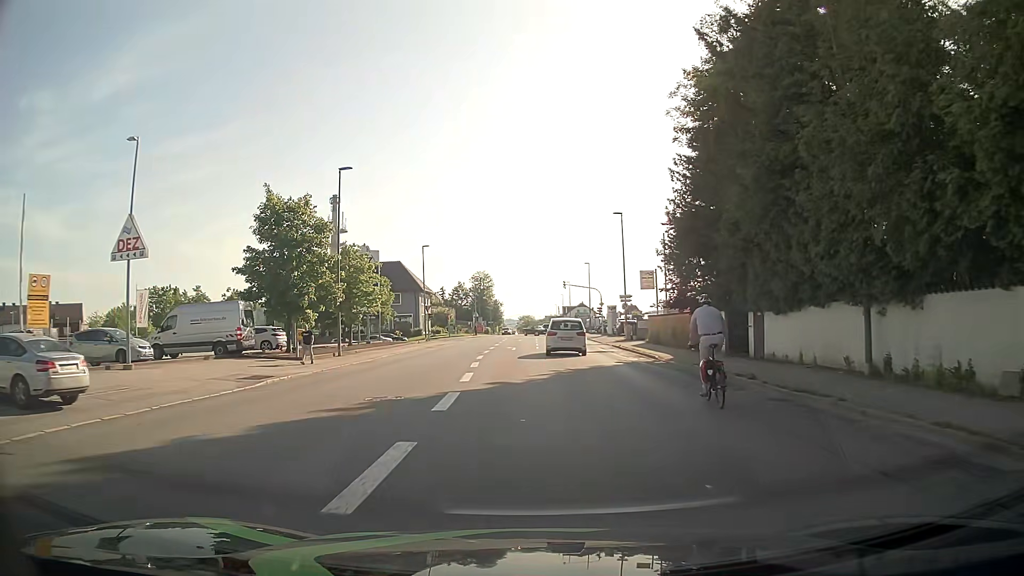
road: tertiary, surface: asphalt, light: Day
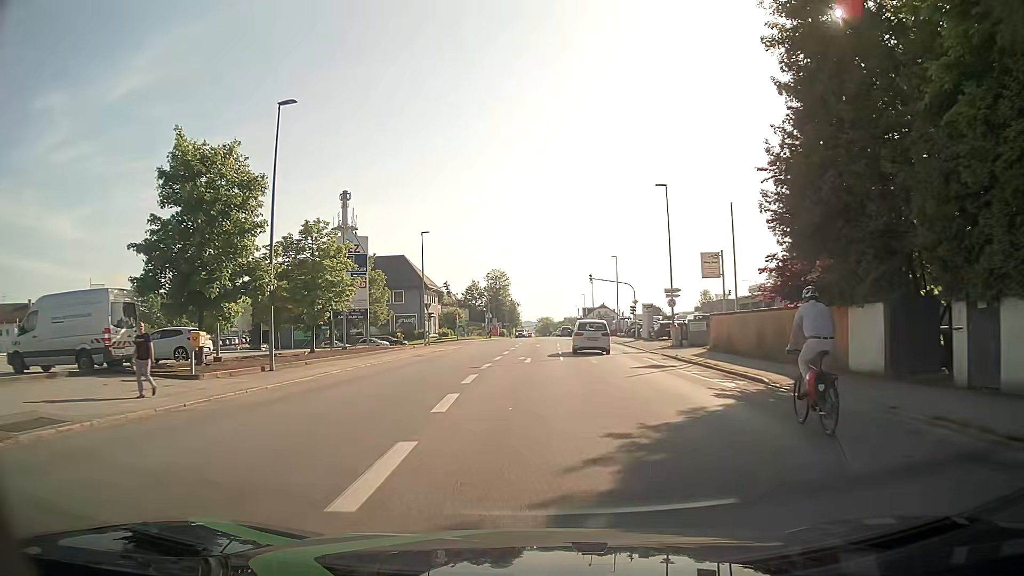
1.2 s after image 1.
(-0.1, +12.1) m; -2°
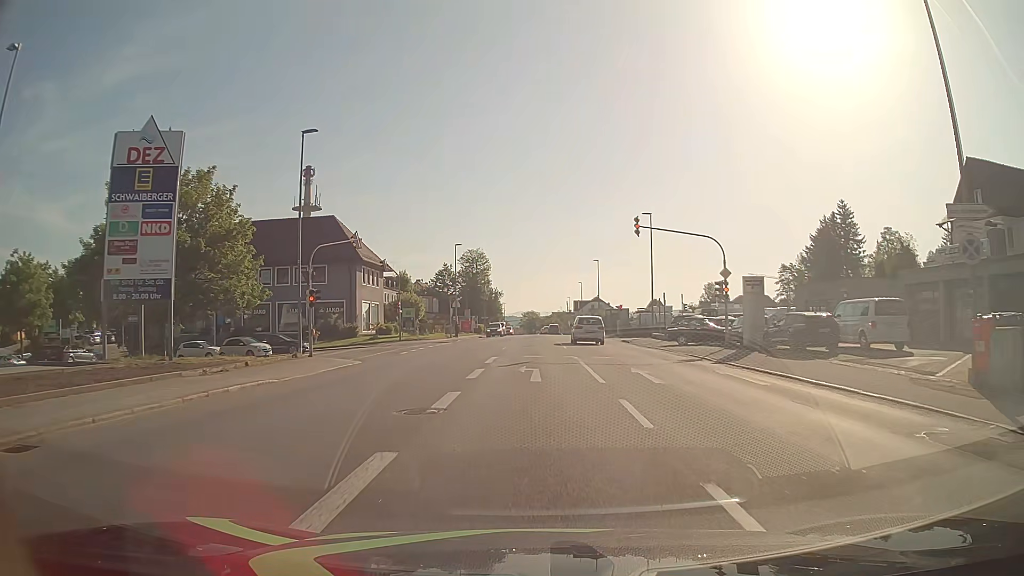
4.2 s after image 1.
(-0.2, +31.1) m; +1°
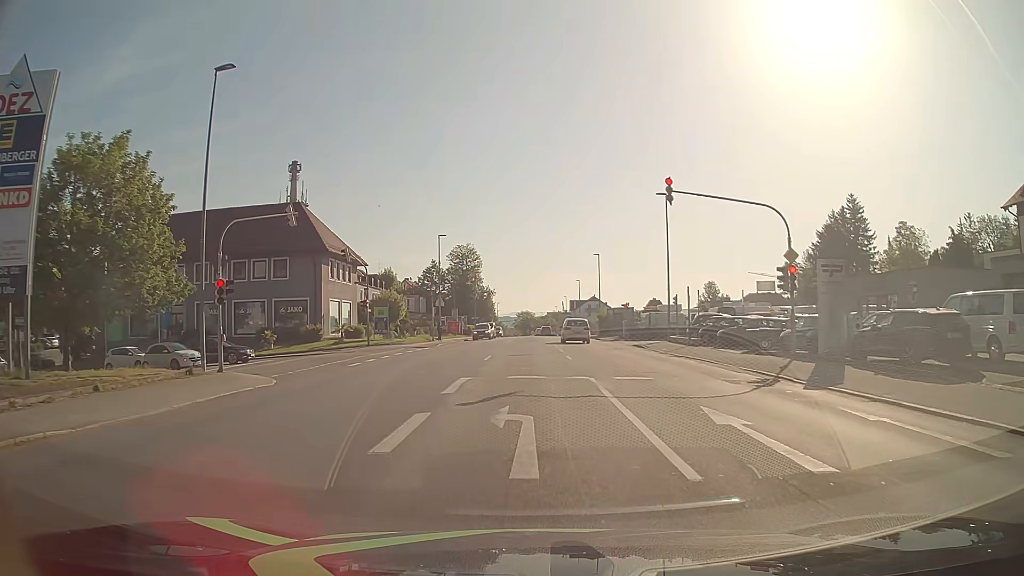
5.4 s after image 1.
(0.0, +8.5) m; 0°
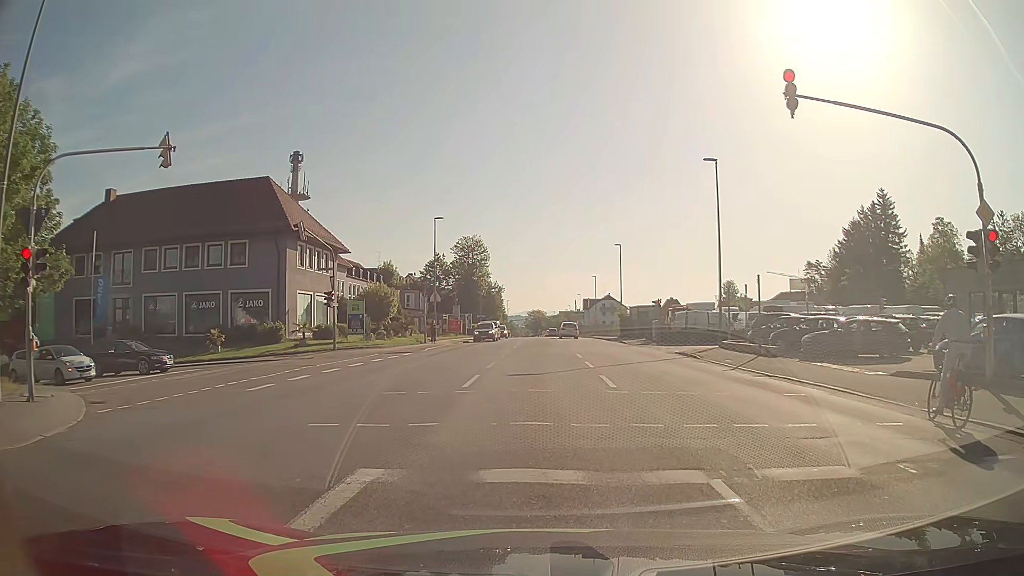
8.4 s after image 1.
(0.0, +9.7) m; -1°
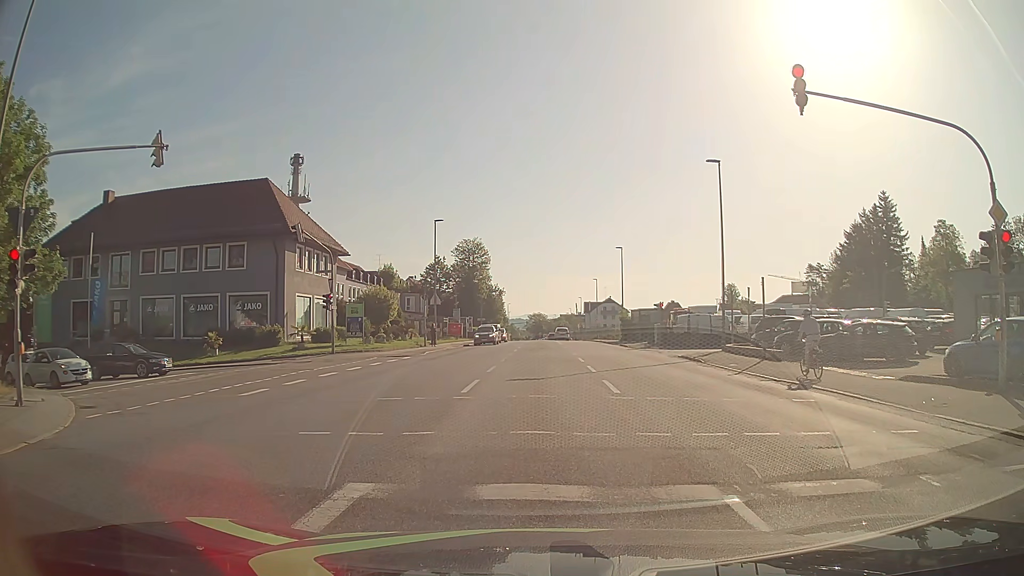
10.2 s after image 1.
(0.0, +0.4) m; 0°
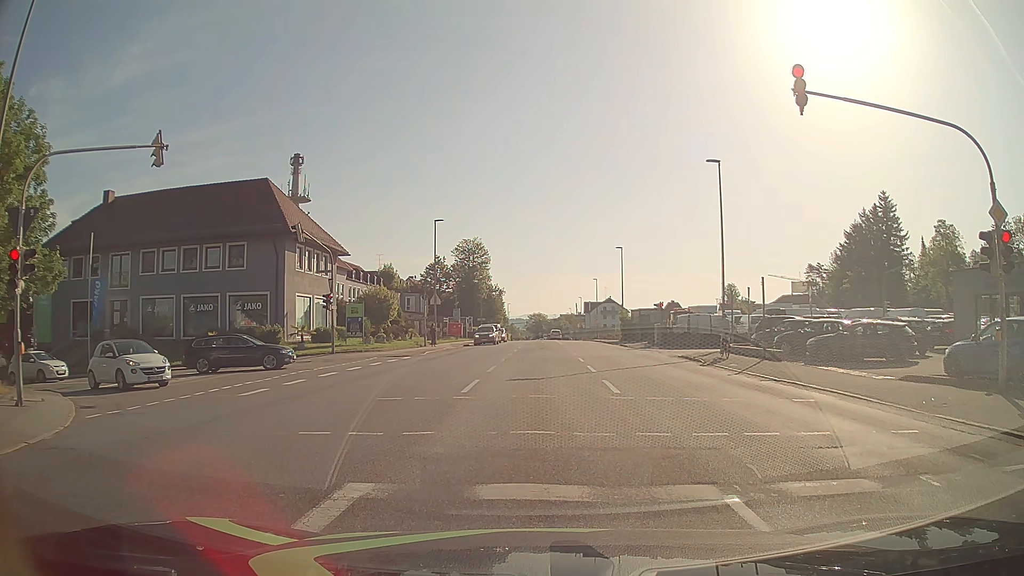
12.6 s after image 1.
(0.0, 0.0) m; 0°
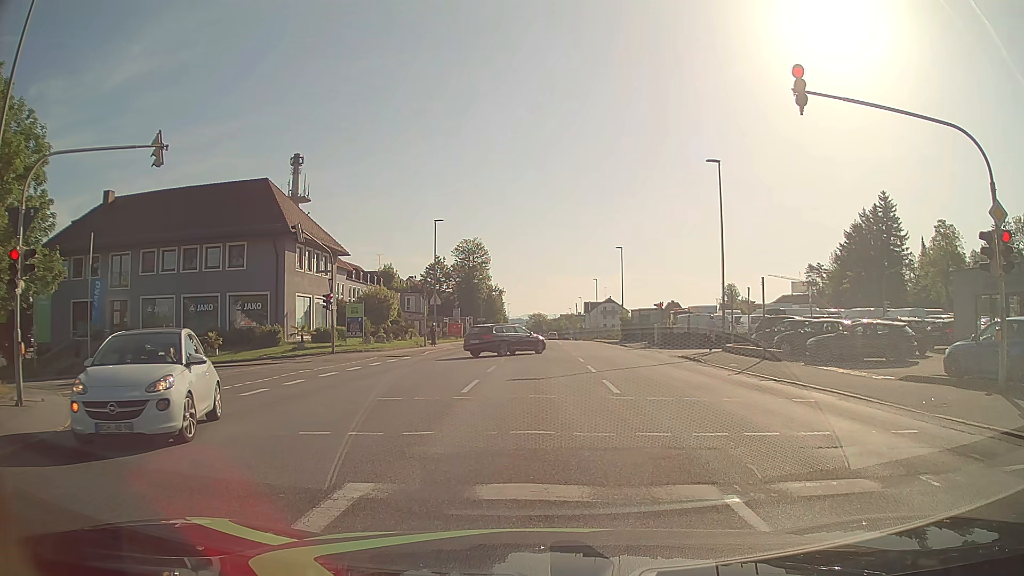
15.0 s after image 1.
(0.0, 0.0) m; 0°
